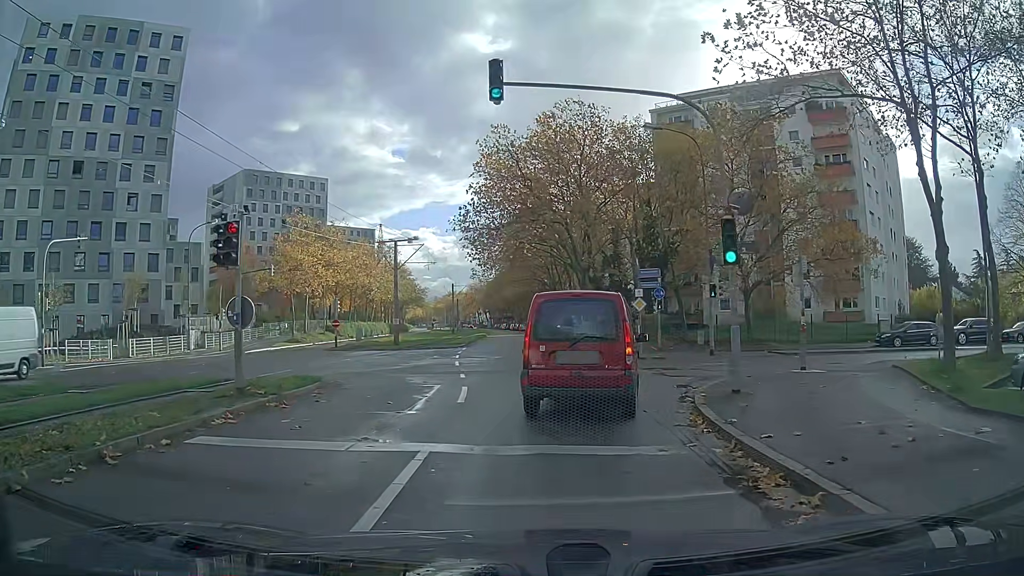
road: tertiary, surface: asphalt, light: Day
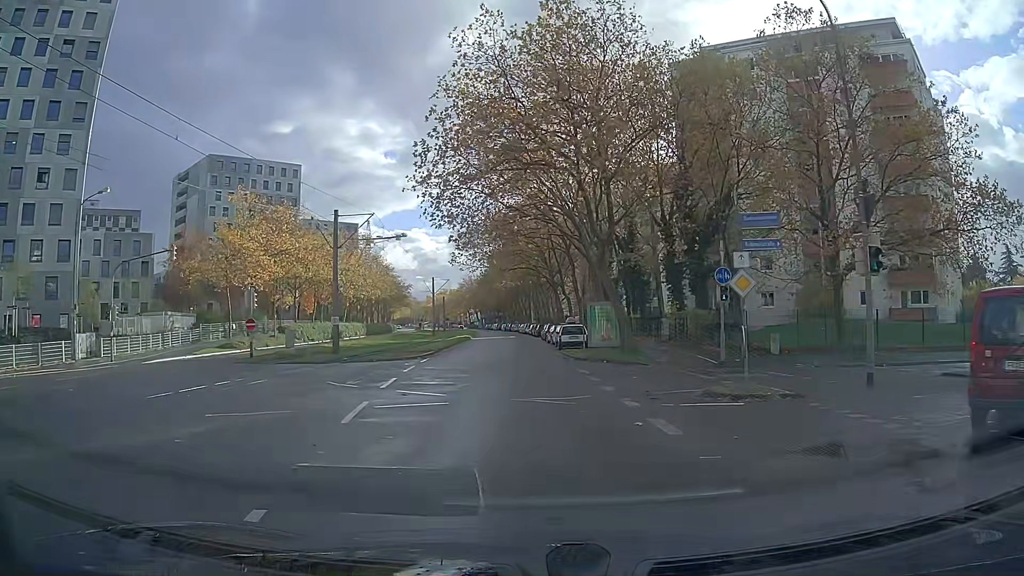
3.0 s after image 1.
(-0.2, +14.2) m; 0°
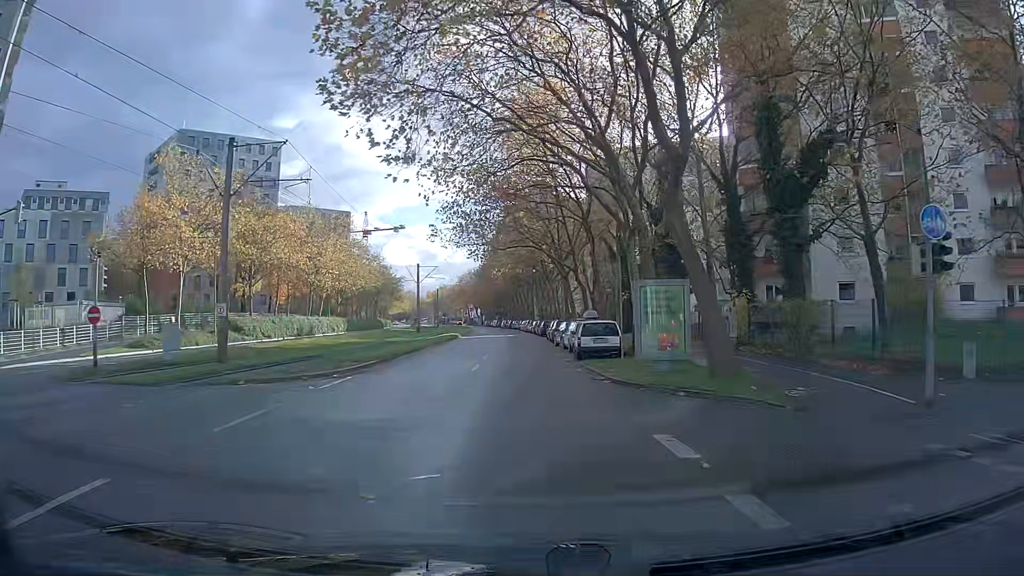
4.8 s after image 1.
(-0.1, +13.7) m; -1°
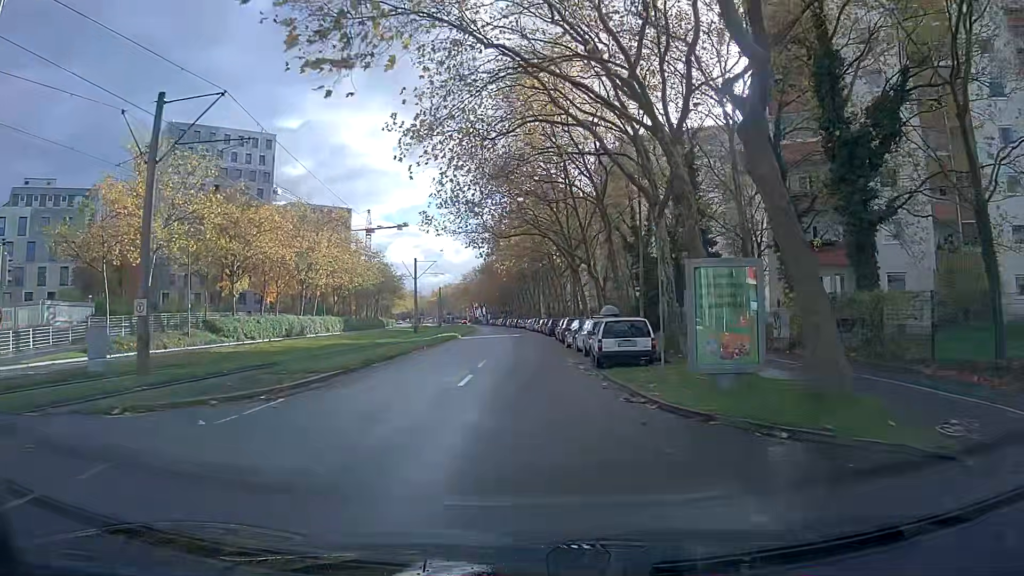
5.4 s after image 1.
(0.0, +5.3) m; 0°
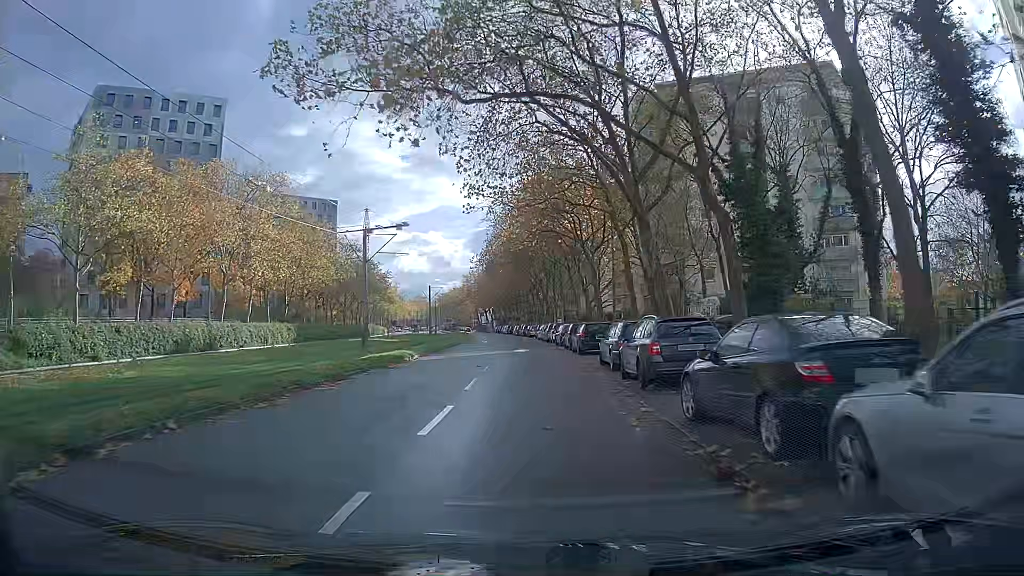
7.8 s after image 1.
(-0.7, +24.1) m; -1°
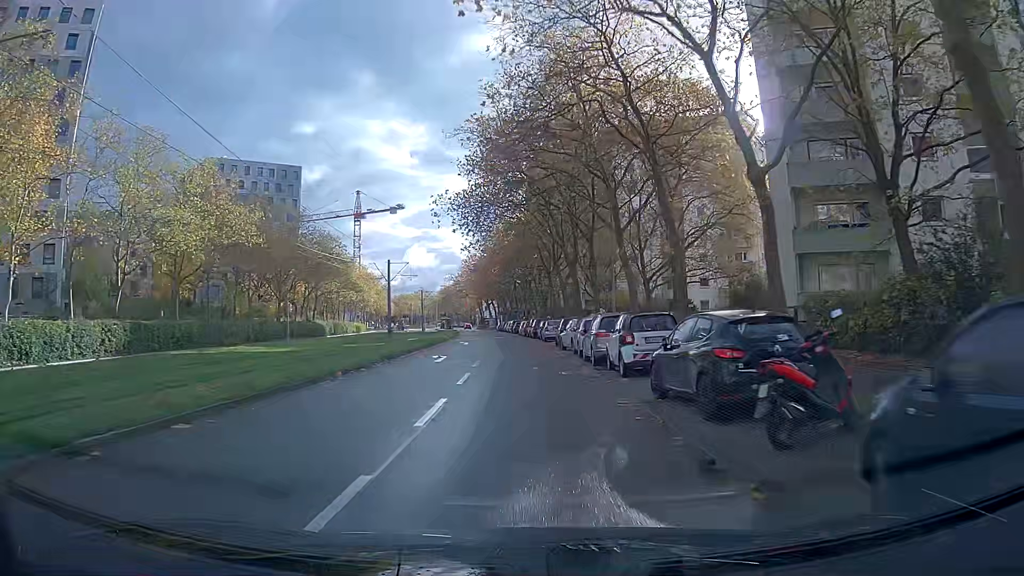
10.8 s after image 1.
(-0.2, +34.9) m; -1°
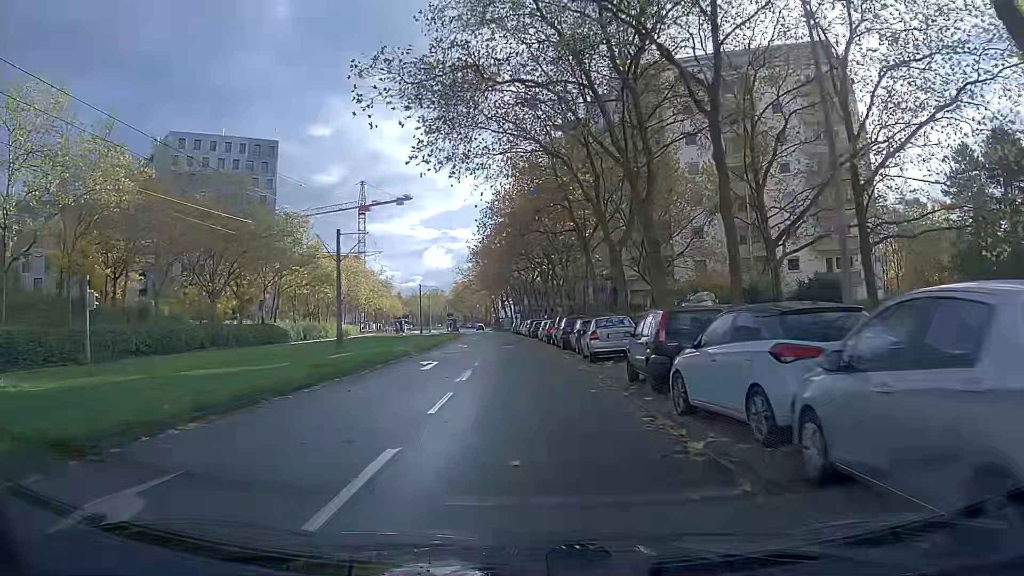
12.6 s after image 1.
(-0.3, +22.4) m; -2°
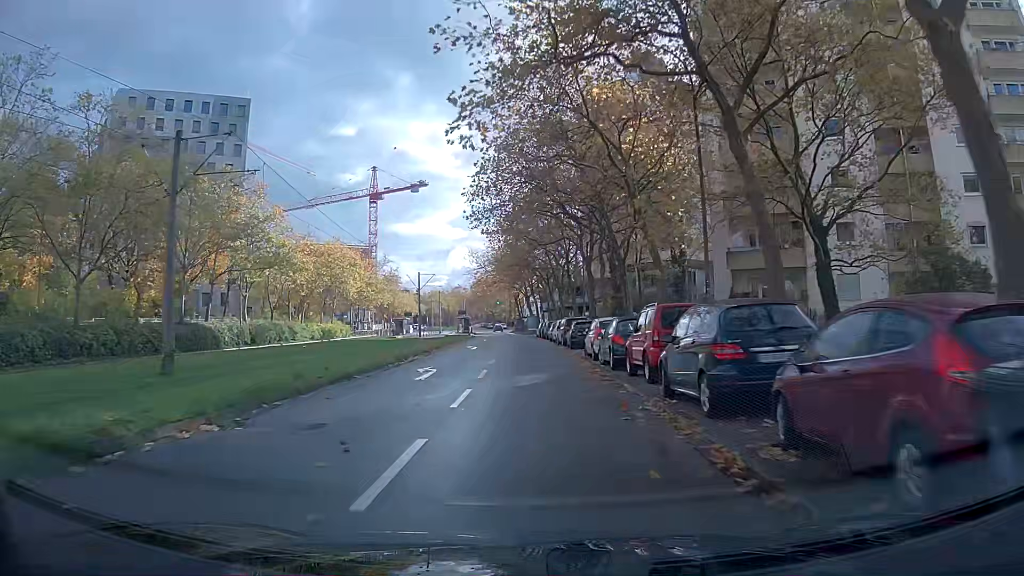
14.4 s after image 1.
(-0.5, +23.0) m; -2°
